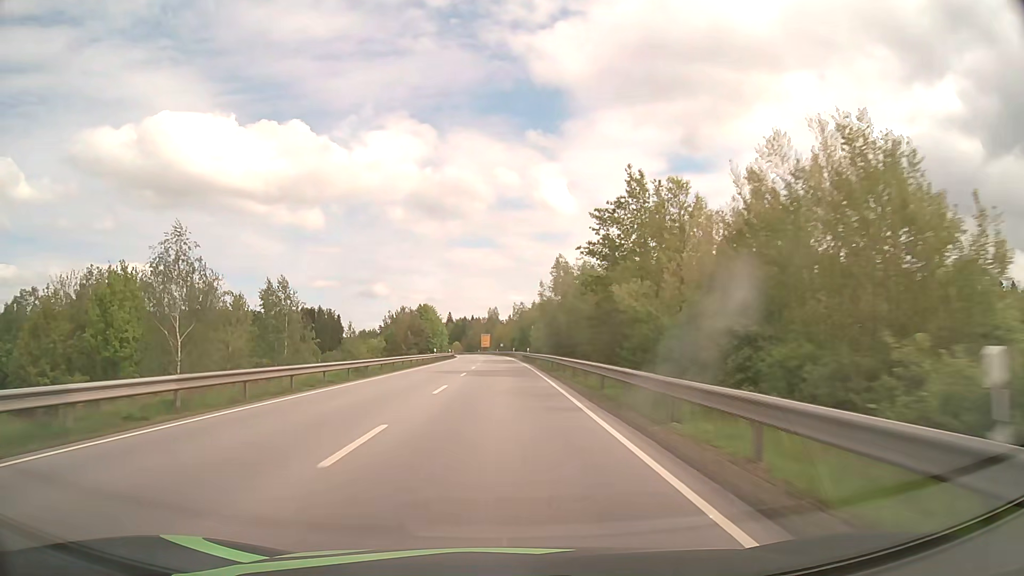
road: primary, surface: asphalt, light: Day
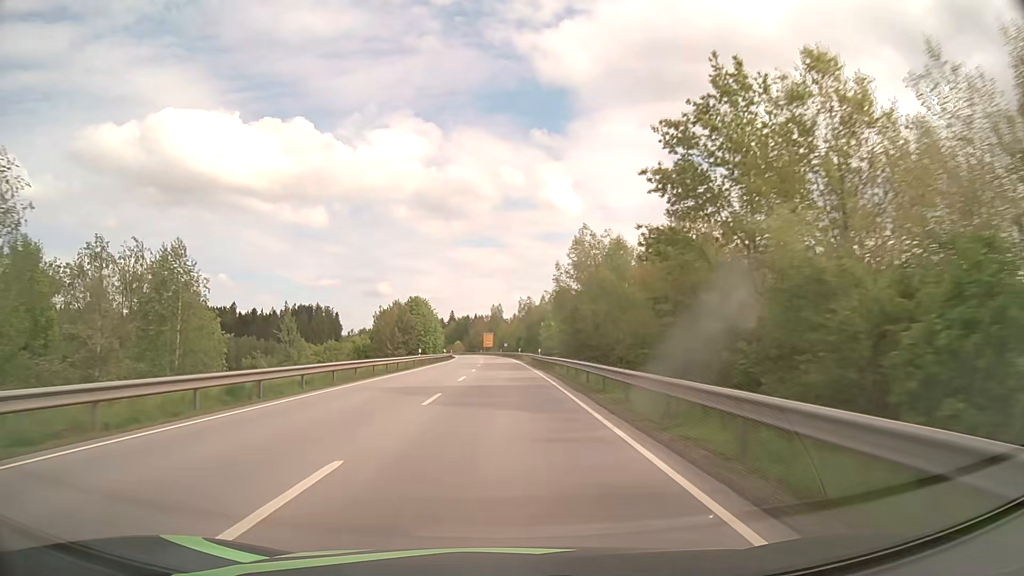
(-0.1, +15.4) m; 0°
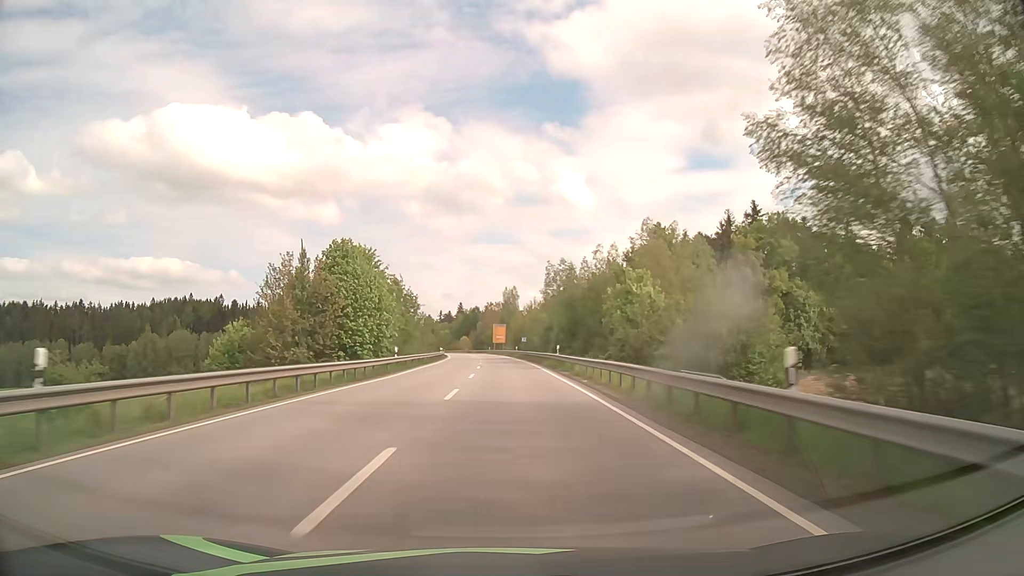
(-0.5, +46.6) m; -1°
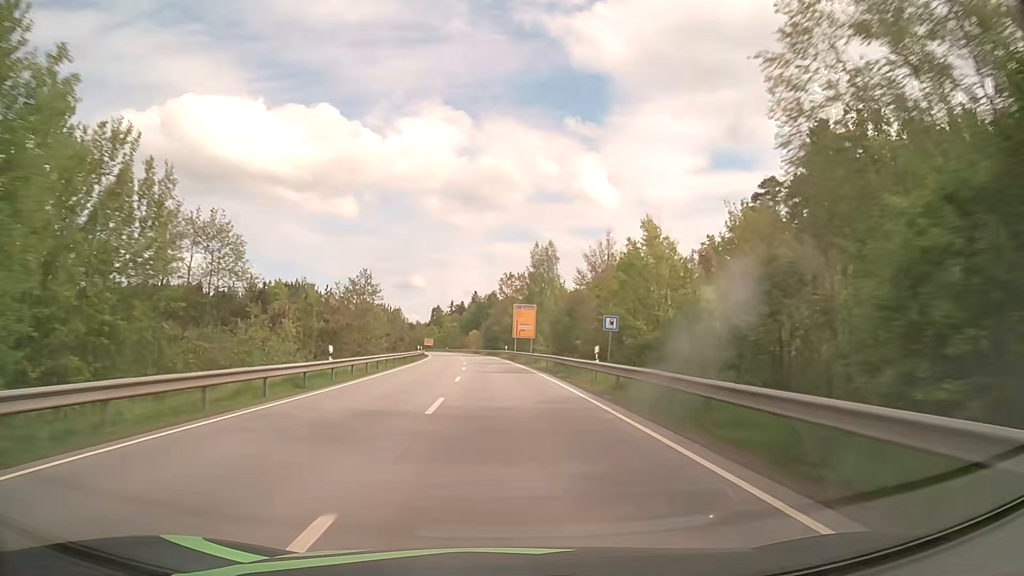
(-0.8, +62.8) m; -2°
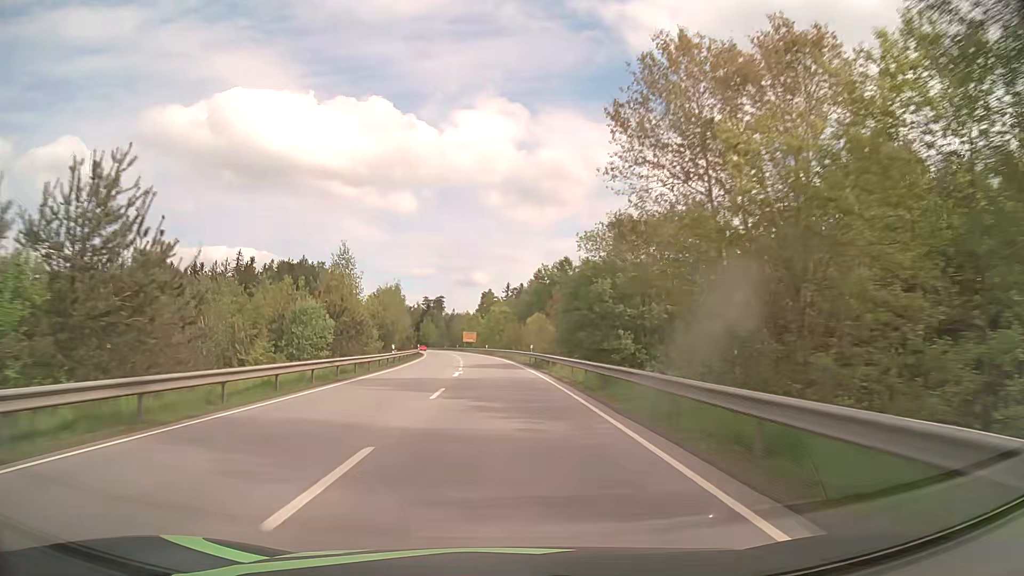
(-3.3, +79.2) m; -5°
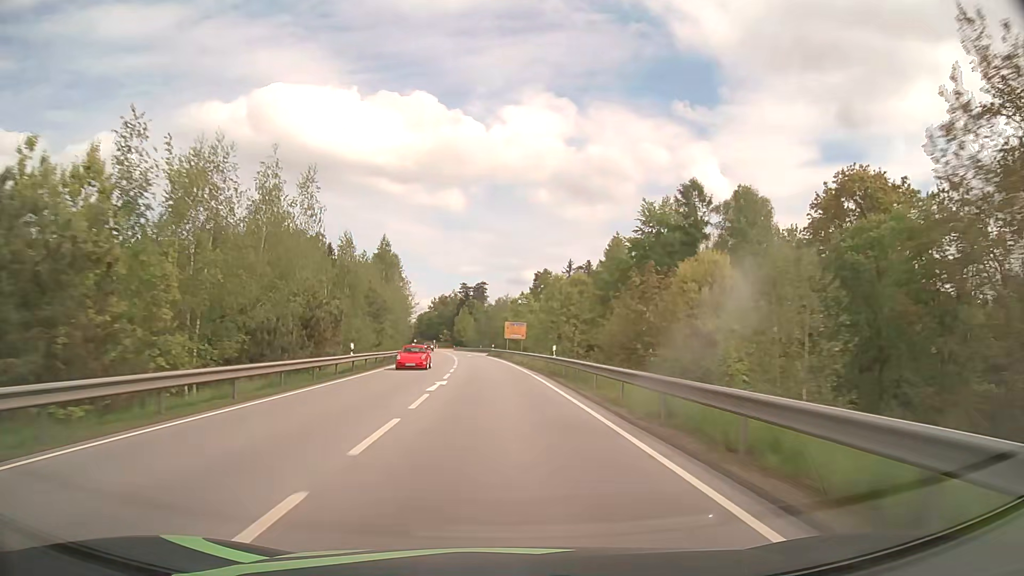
(-2.4, +63.7) m; -4°
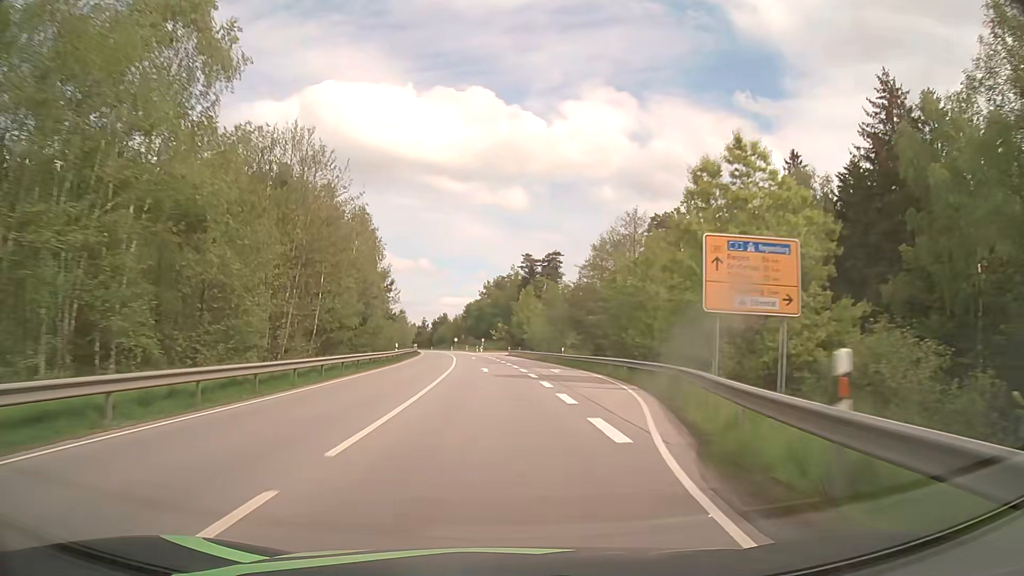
(-4.1, +78.5) m; -6°
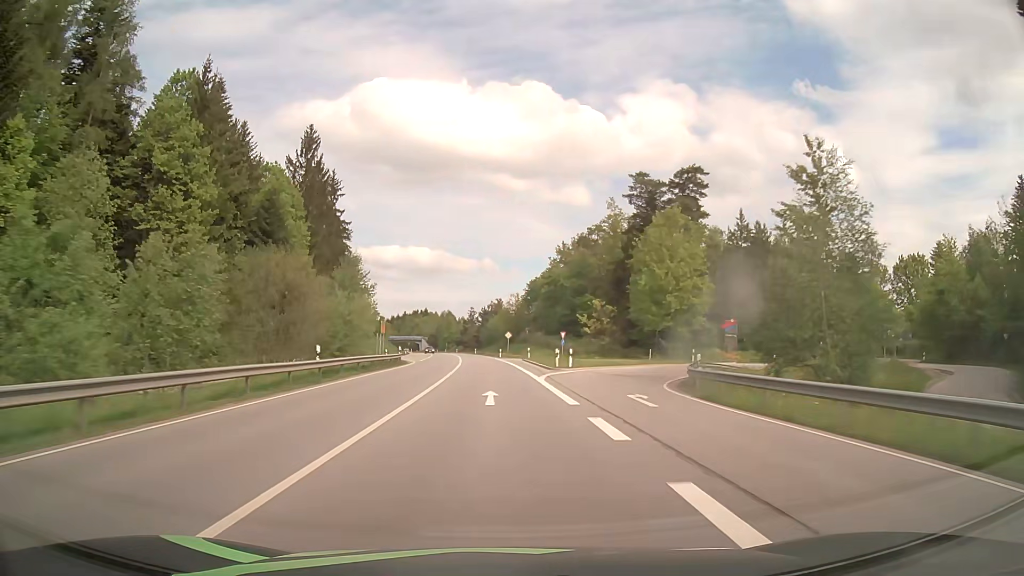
(-3.6, +77.8) m; -5°
(0, +10) (0, +20) (0, +30) (-1, +40) (-1, +50) (-2, +60) (-3, +70) (-3, +80) (-4, +90) (-5, +100) m
